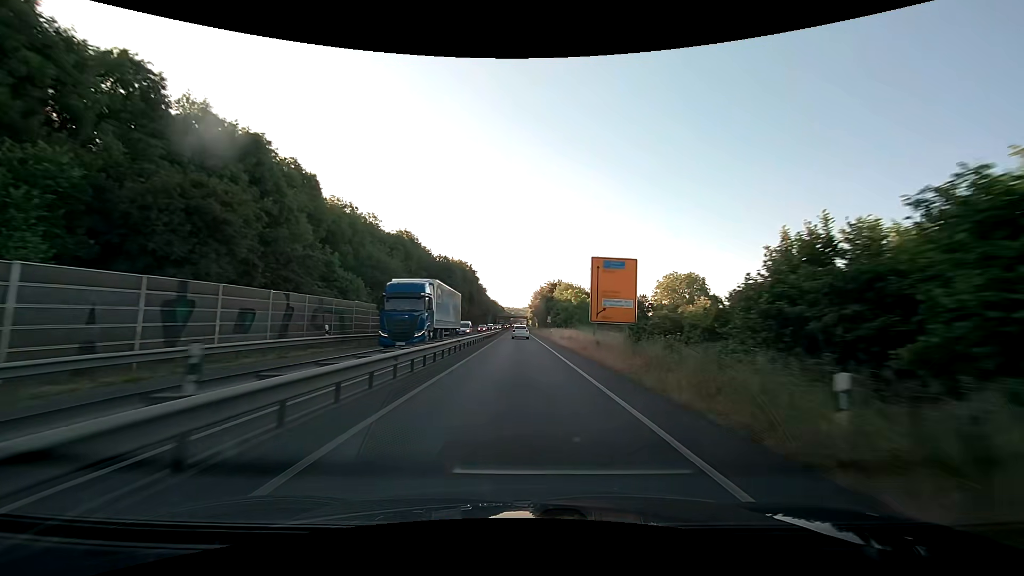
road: trunk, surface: asphalt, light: Day
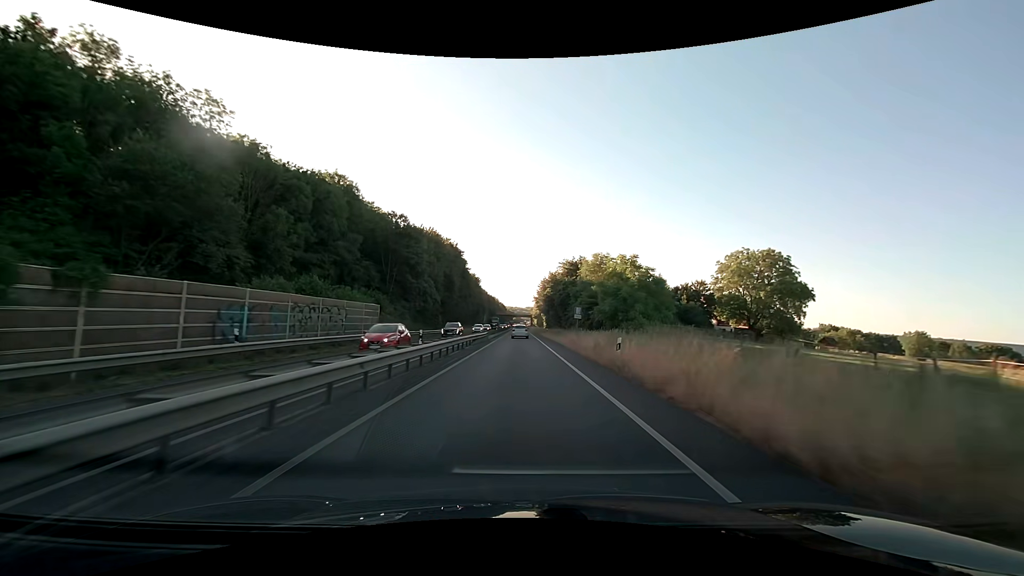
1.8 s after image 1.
(0.0, +38.4) m; 0°
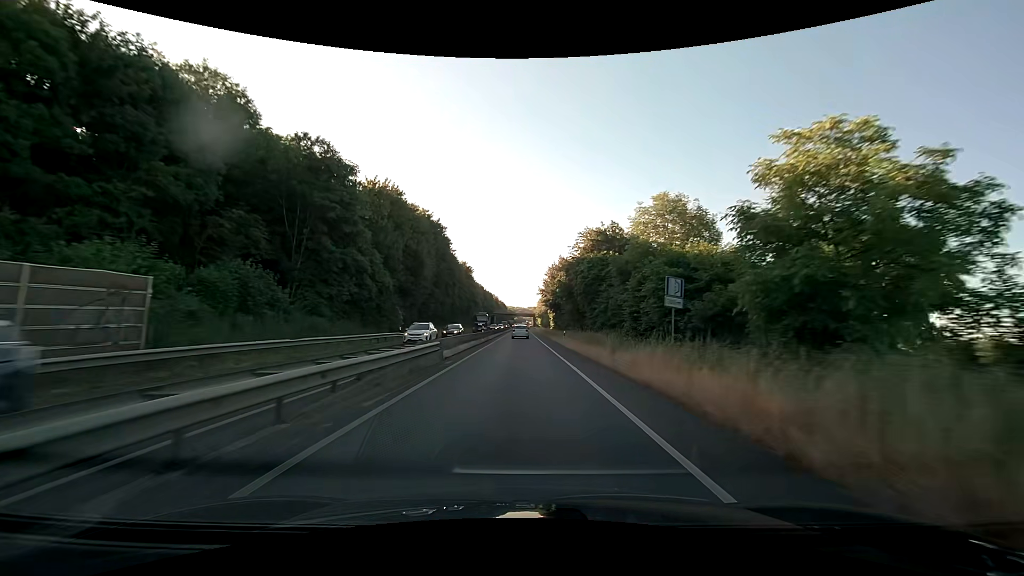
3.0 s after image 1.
(-0.1, +26.0) m; 0°
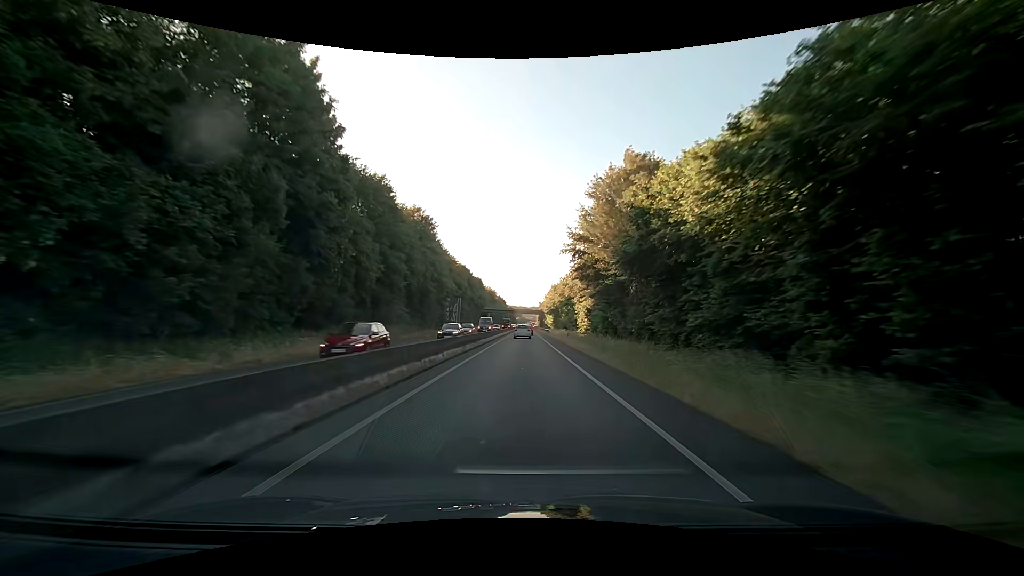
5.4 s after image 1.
(0.0, +51.9) m; -1°
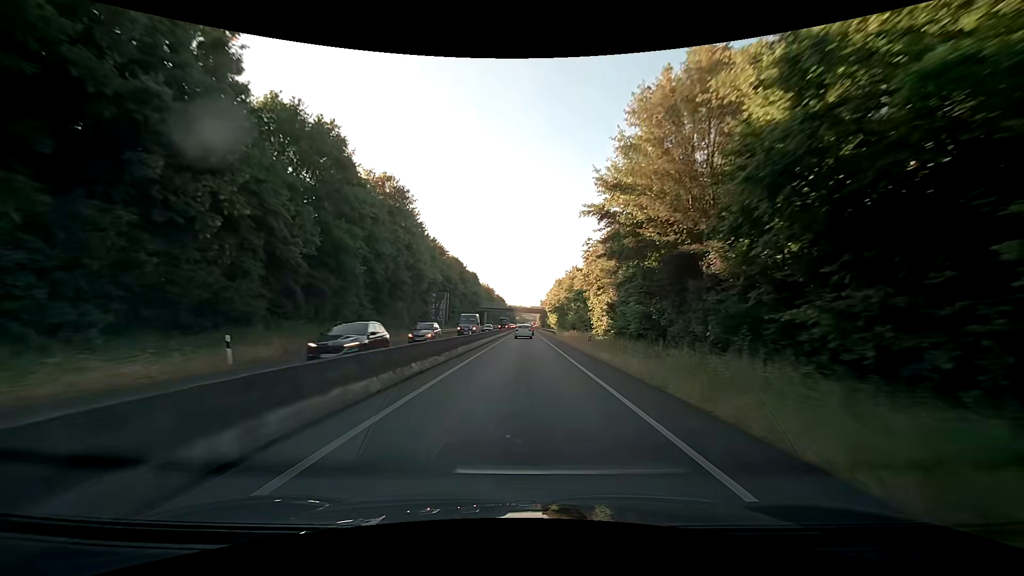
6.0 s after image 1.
(+0.1, +12.9) m; 0°
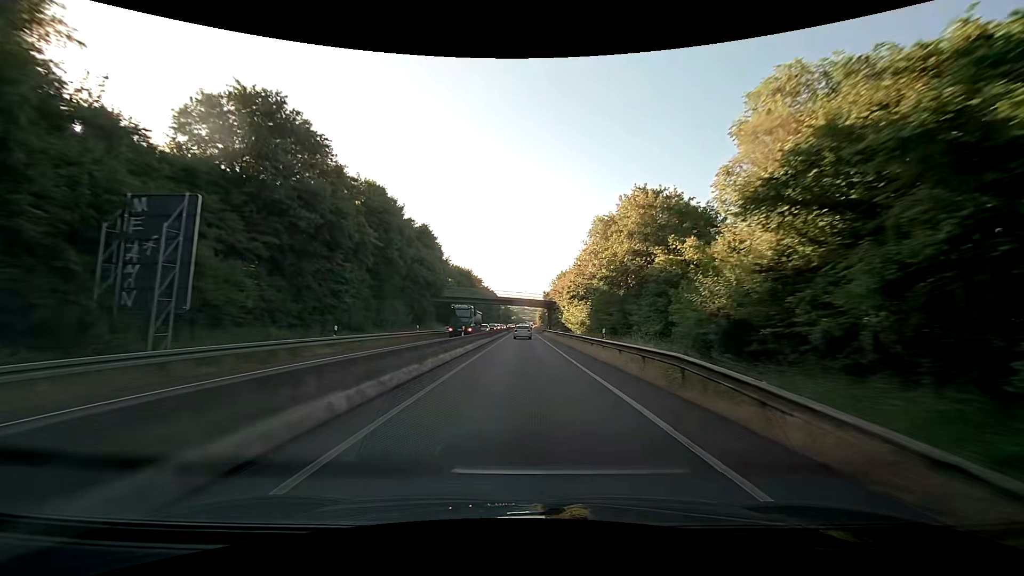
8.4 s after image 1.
(+0.2, +51.3) m; +1°
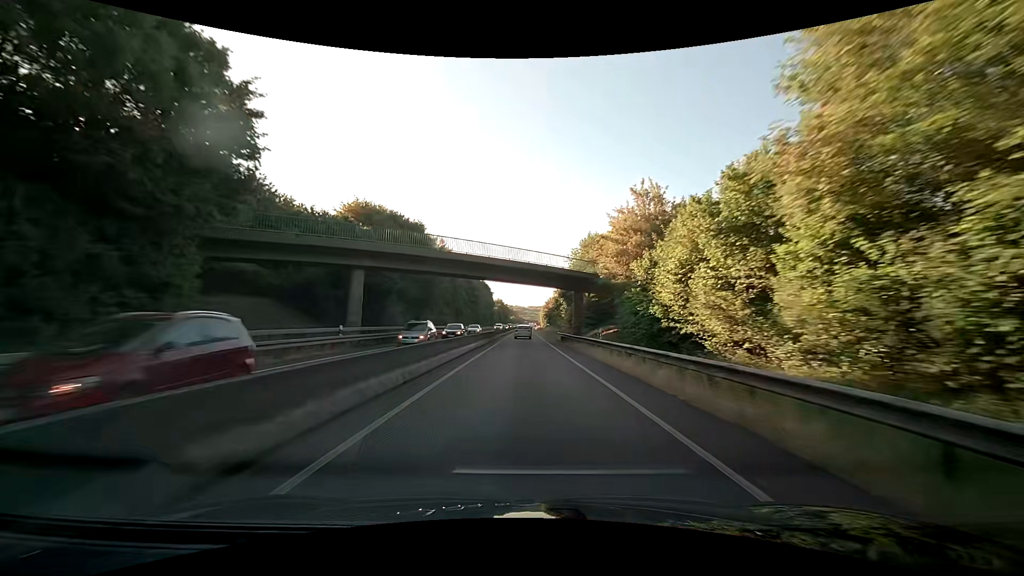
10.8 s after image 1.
(-0.1, +51.7) m; 0°
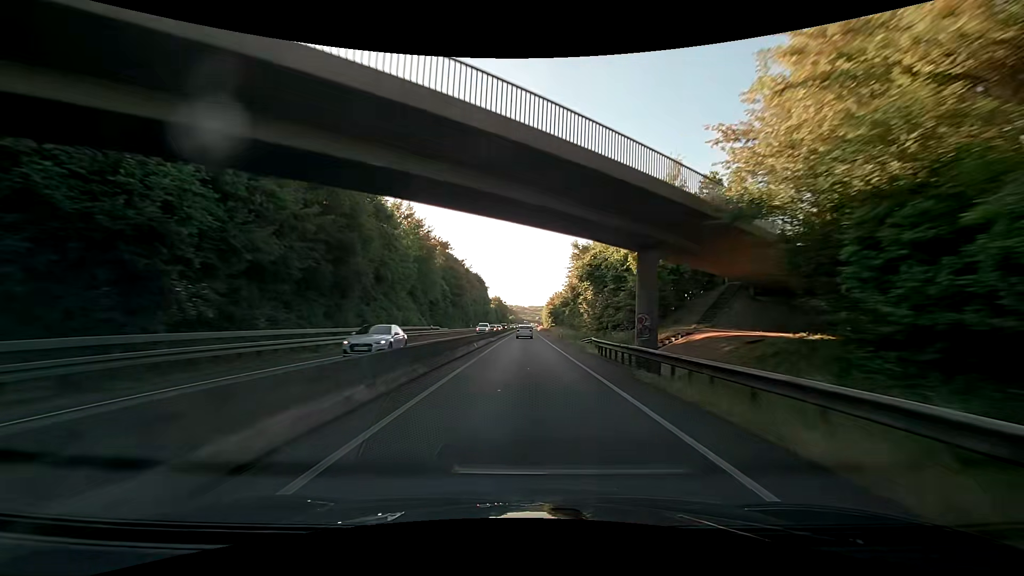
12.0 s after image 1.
(0.0, +26.4) m; 0°
(0, +10) (0, +20) (0, +30) (0, +40) (0, +50) (0, +60) (0, +70) (0, +80) (0, +90) (0, +100) m
